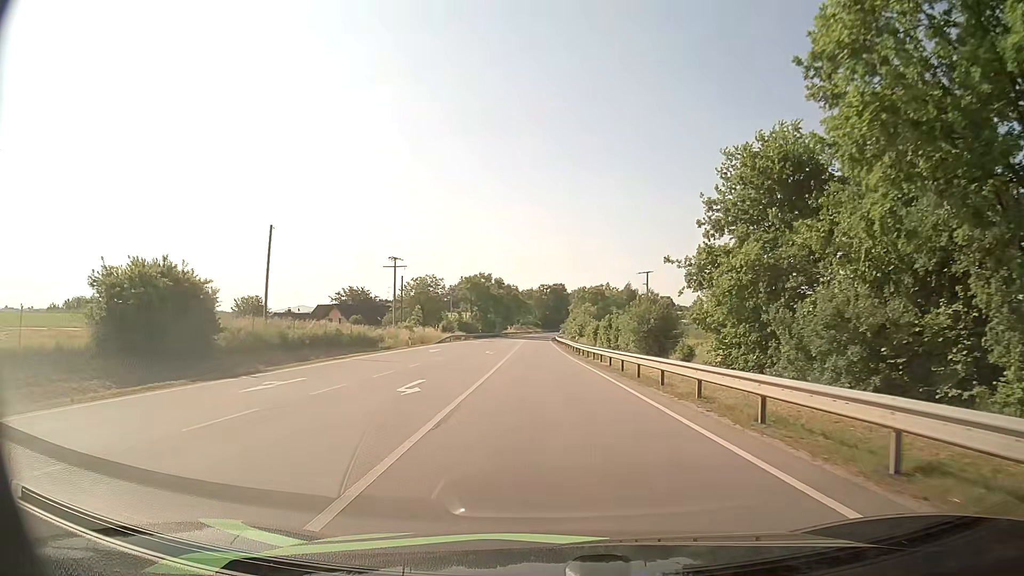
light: Day
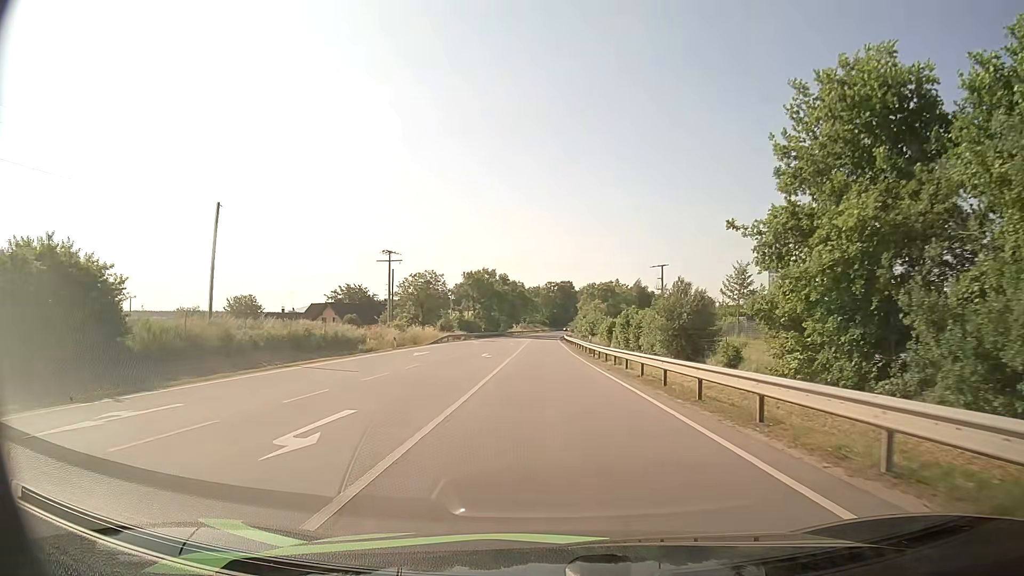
(0.0, +8.1) m; -1°
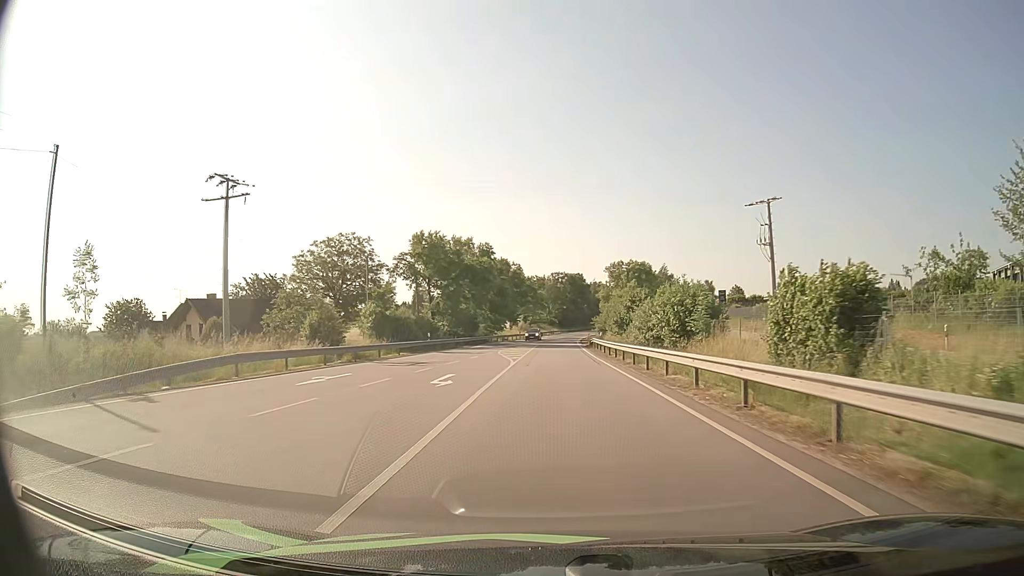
(-0.4, +51.6) m; 0°
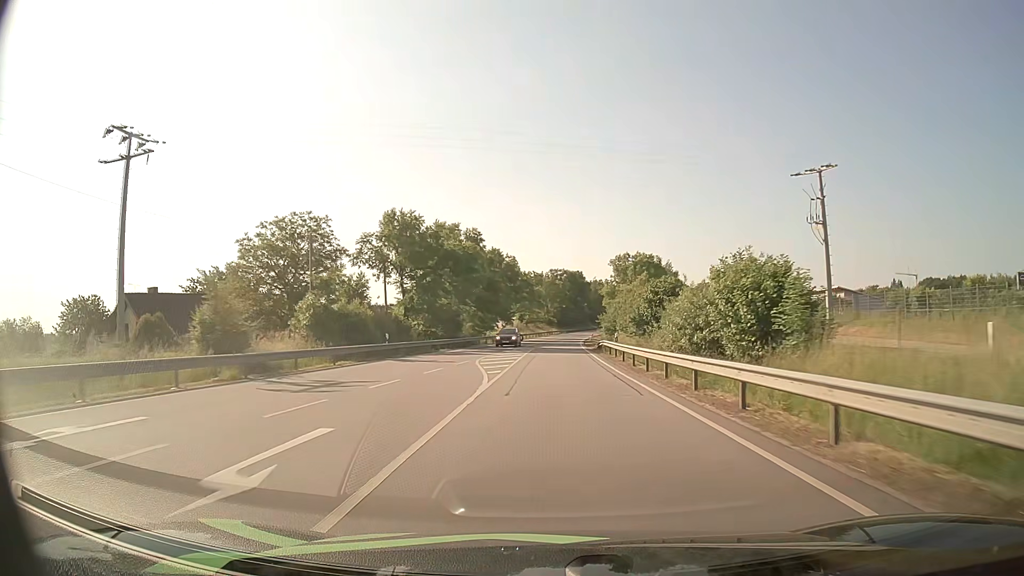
(0.0, +12.2) m; 0°
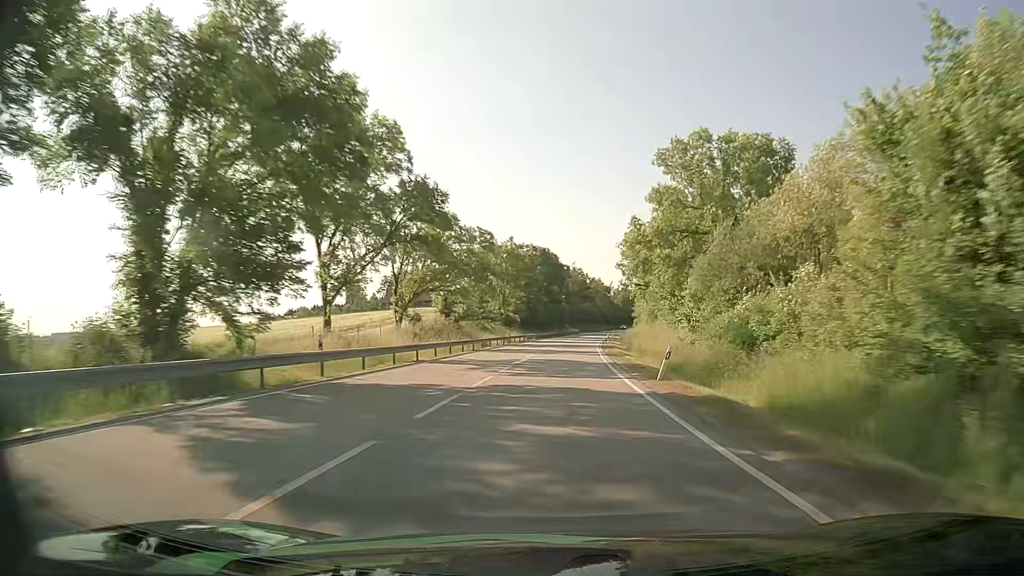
(+1.2, +68.6) m; +3°
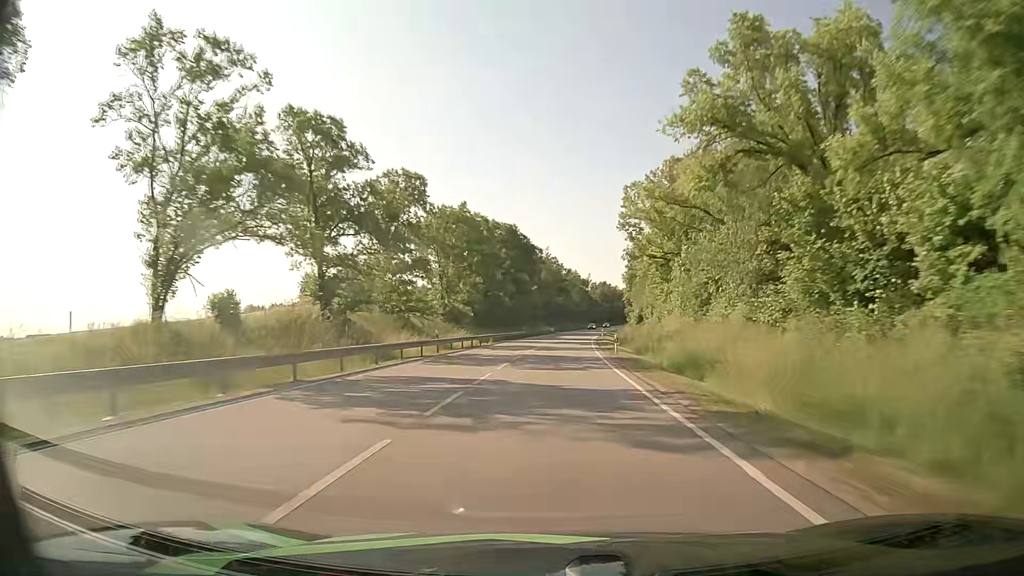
(+0.6, +30.3) m; +2°
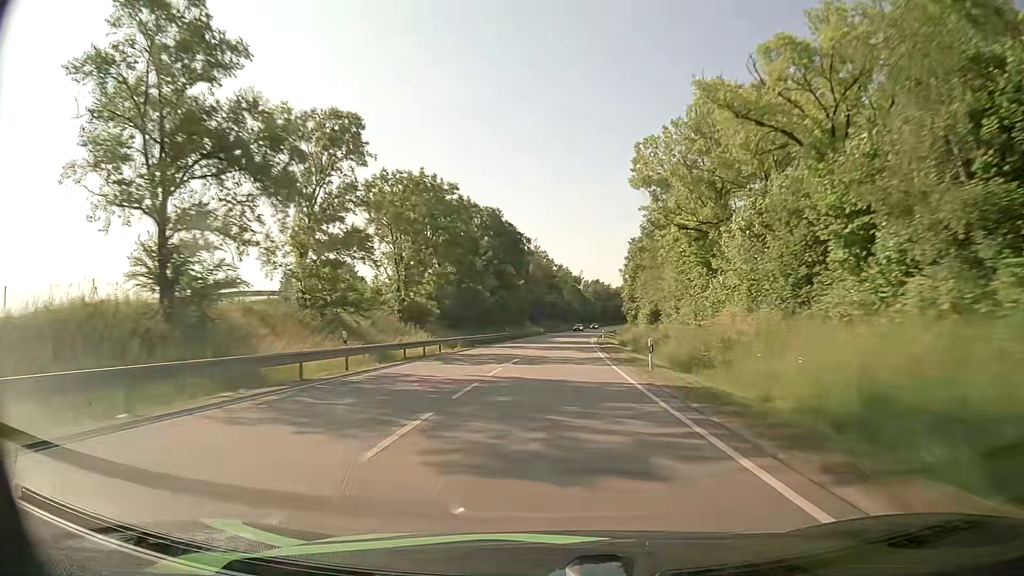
(+0.1, +15.6) m; +1°
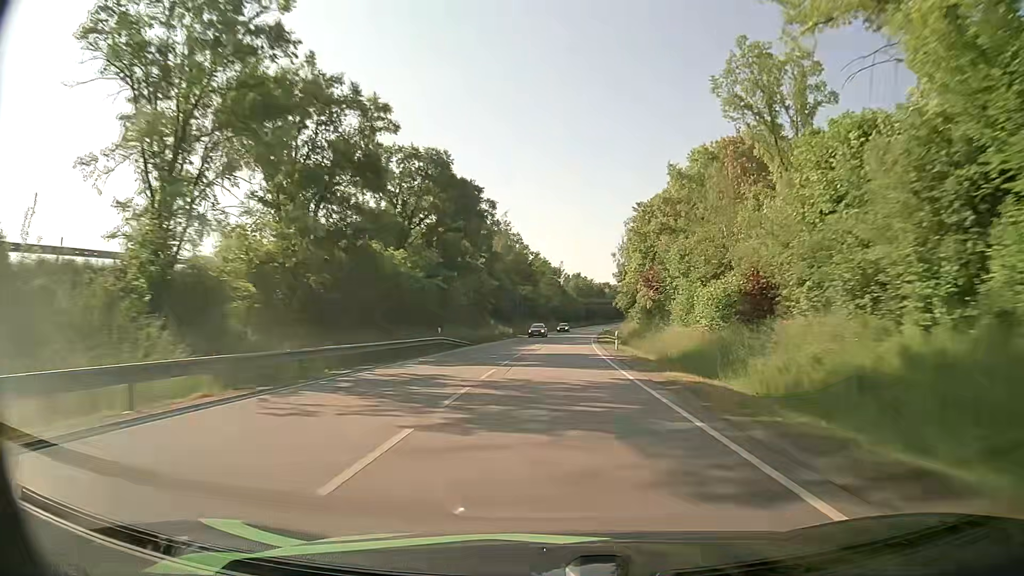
(+0.5, +32.0) m; +2°
(0, +10) (0, +20) (+1, +30) (+1, +40) (+1, +50) (+2, +60) (+3, +70) (+3, +80) (+4, +90) (+5, +100) m
